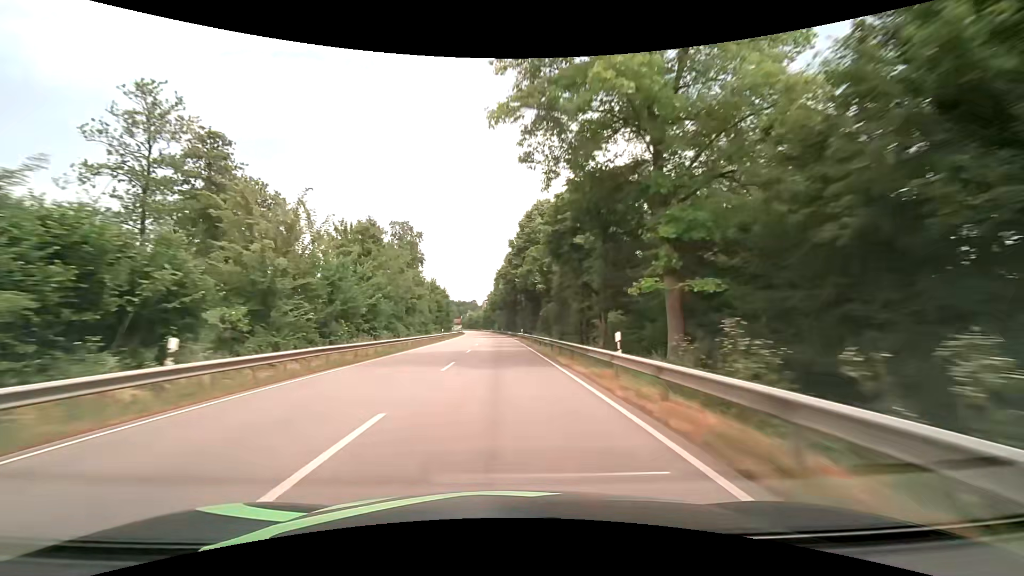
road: primary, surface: asphalt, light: Day
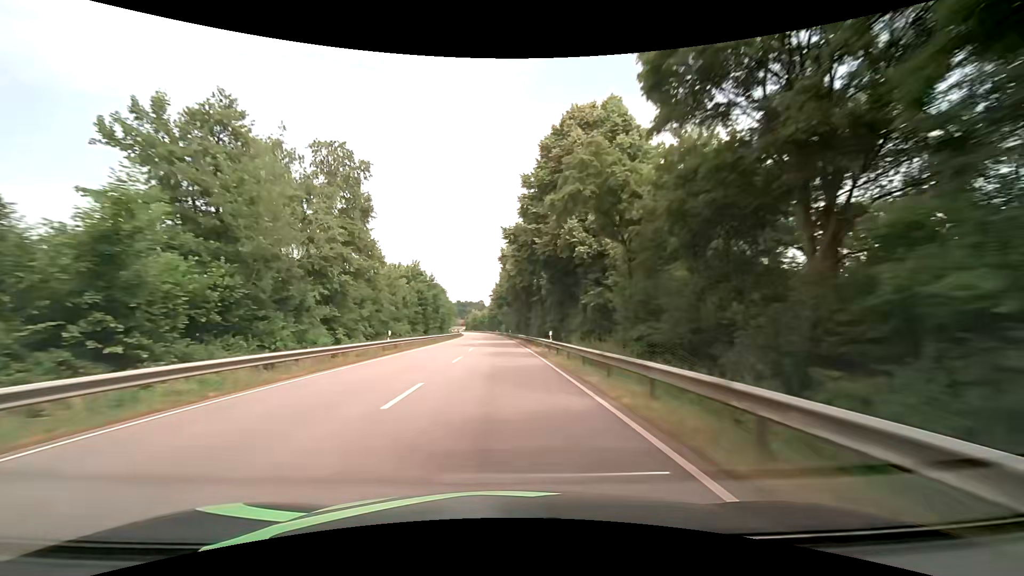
(-0.3, +31.6) m; -1°
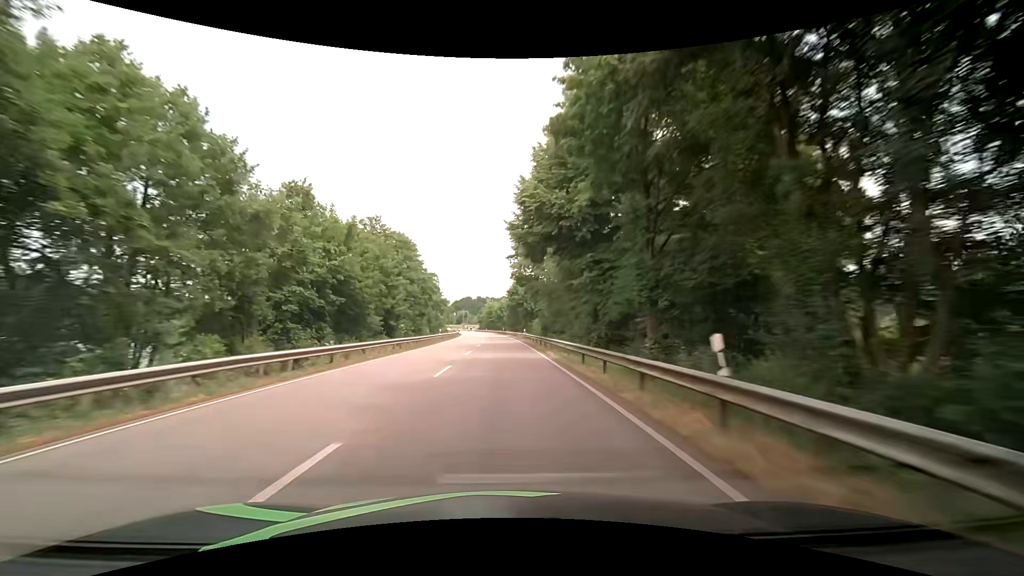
(-2.4, +78.9) m; -3°
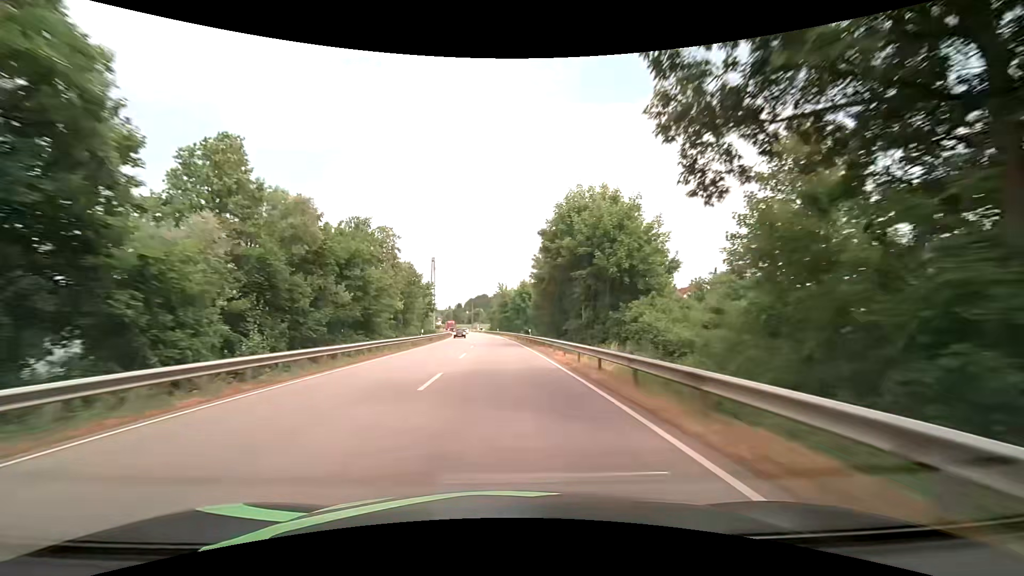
(-0.8, +63.2) m; -2°
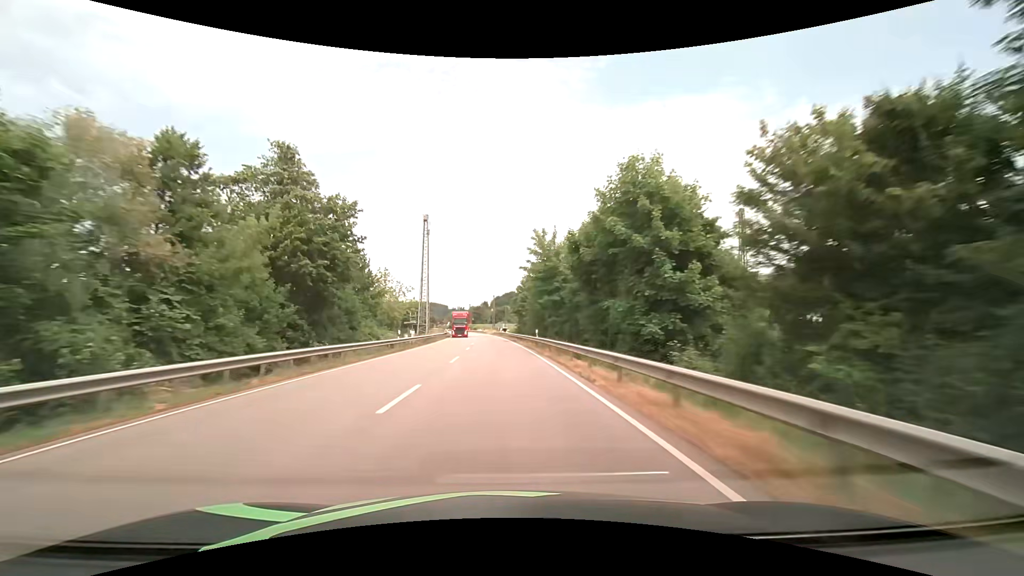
(-1.9, +63.3) m; -3°
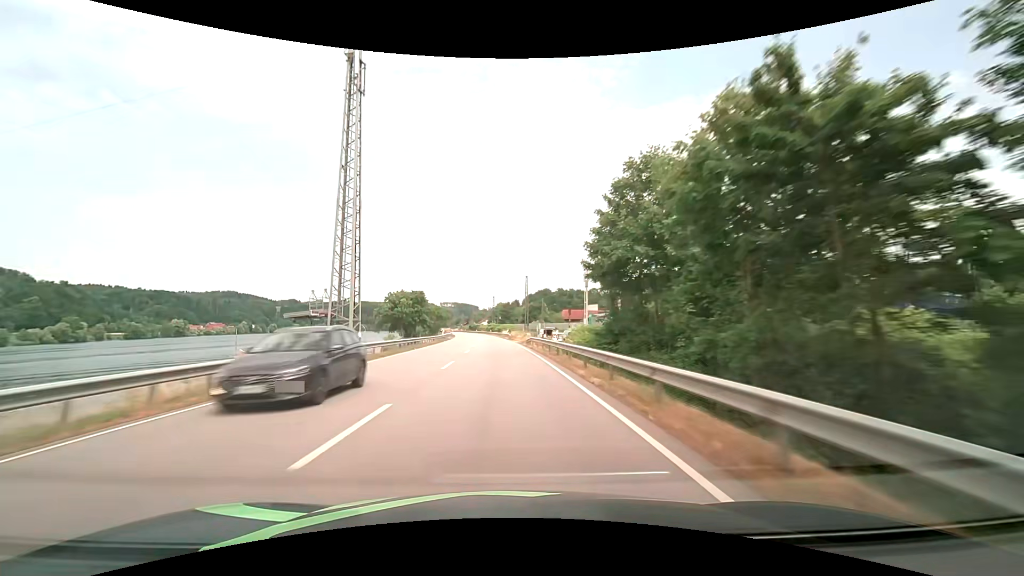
(-2.5, +63.3) m; -4°
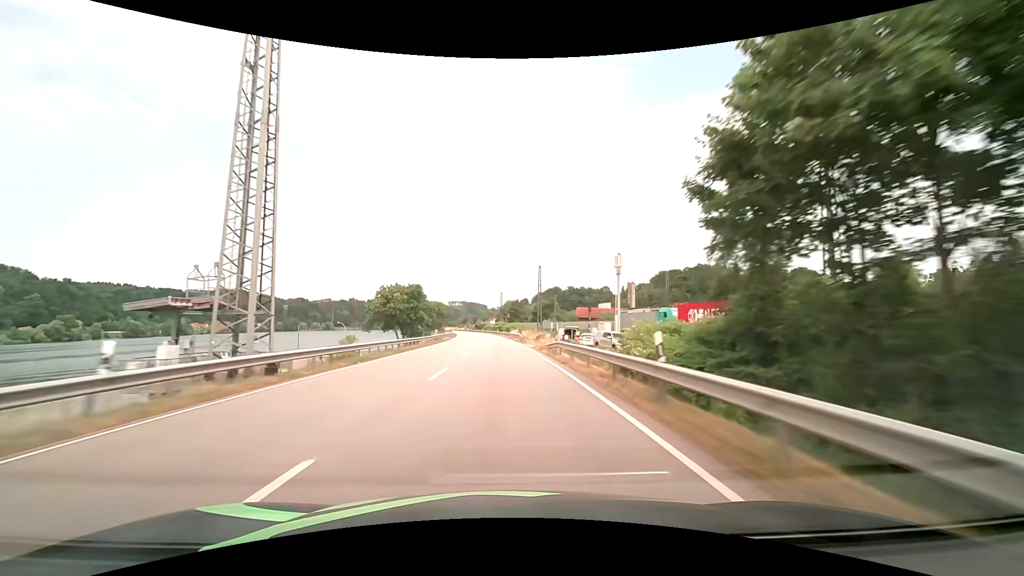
(-0.1, +15.8) m; -1°
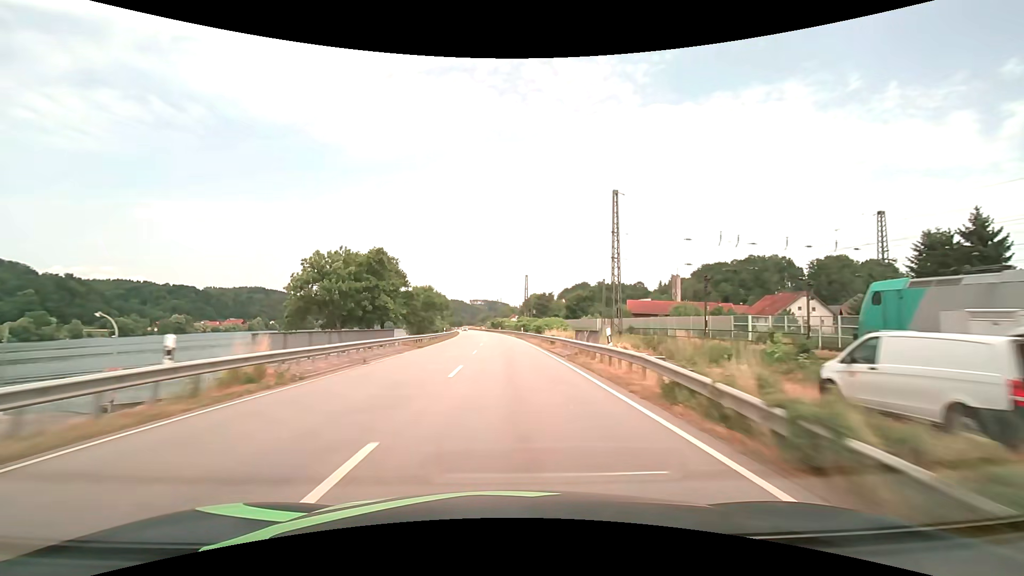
(-1.1, +47.5) m; -2°
(0, +10) (0, +20) (0, +30) (-1, +40) (-1, +50) (-1, +60) (-2, +70) (-2, +80) (-3, +90) (-4, +100) m
